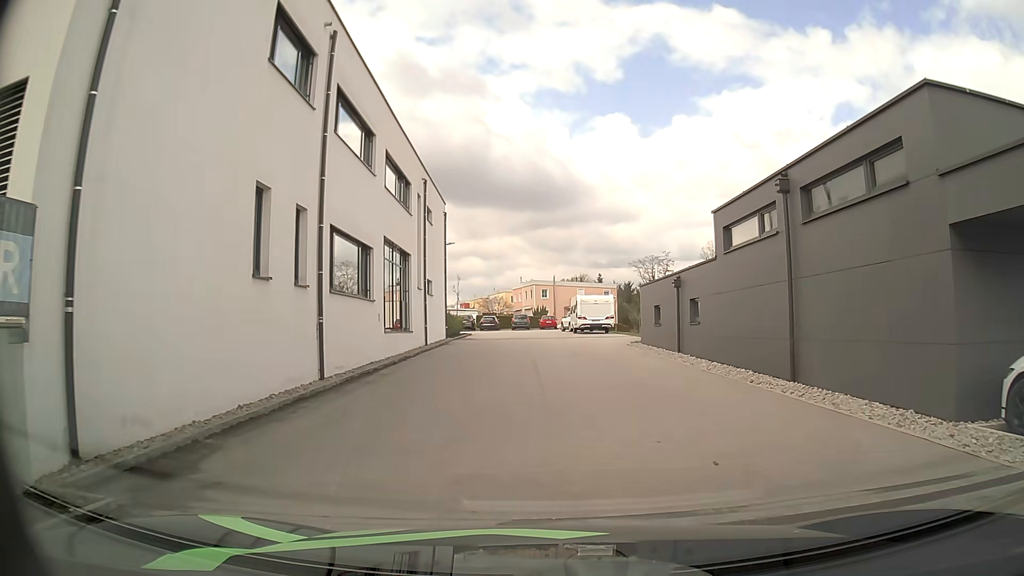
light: Day
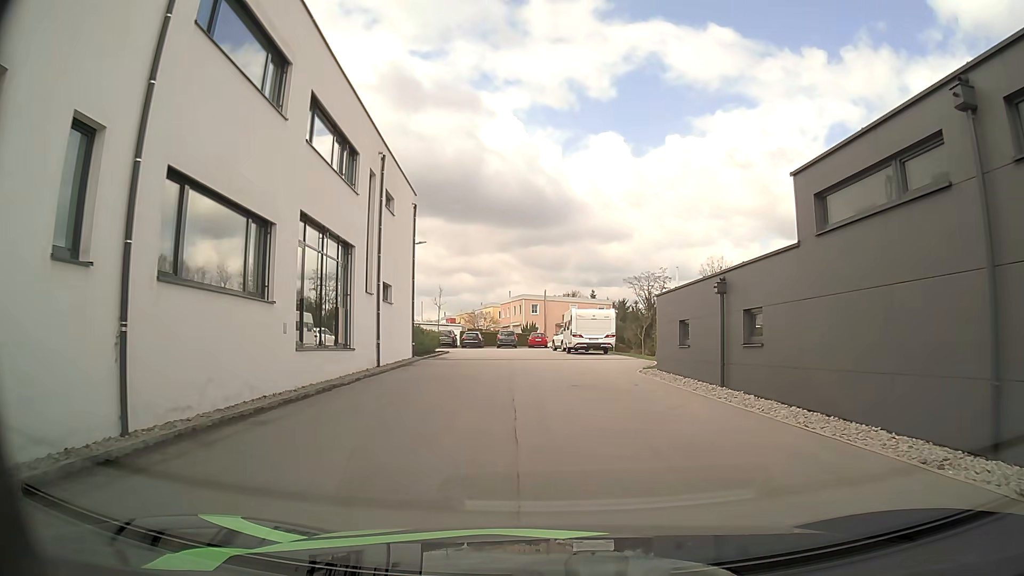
(+0.1, +7.1) m; +1°
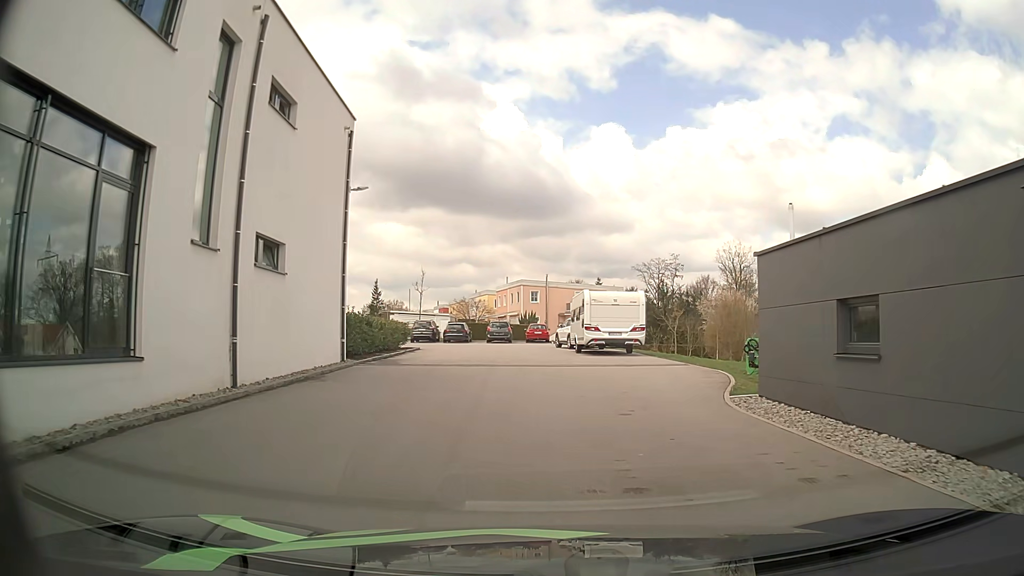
(0.0, +11.4) m; 0°
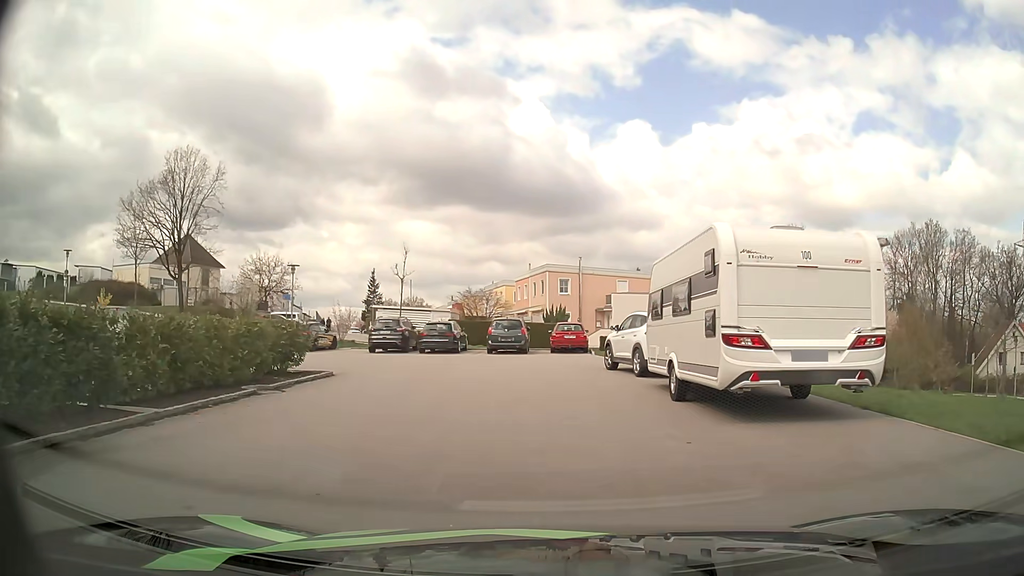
(-0.4, +18.2) m; -3°
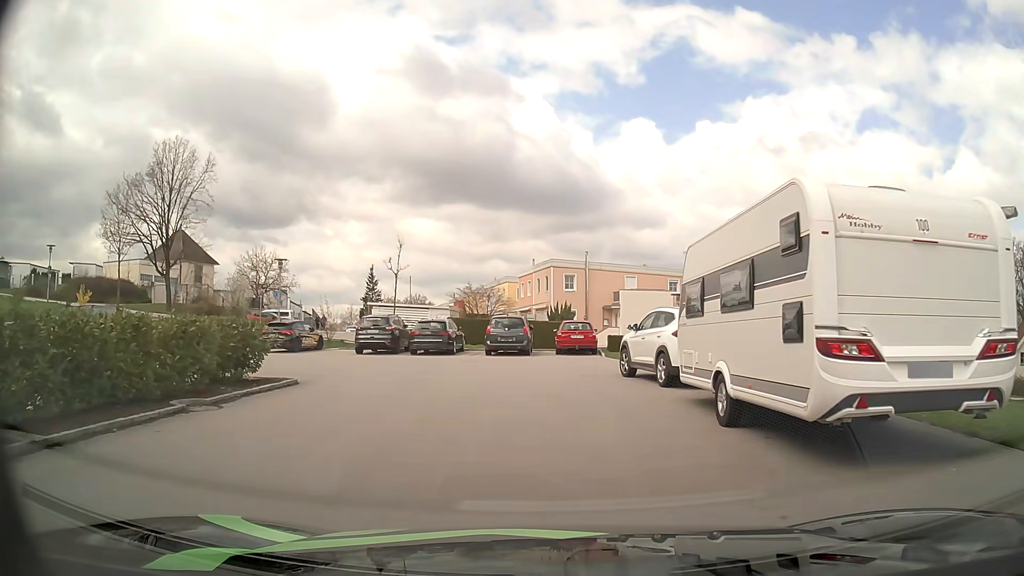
(0.0, +2.9) m; -1°
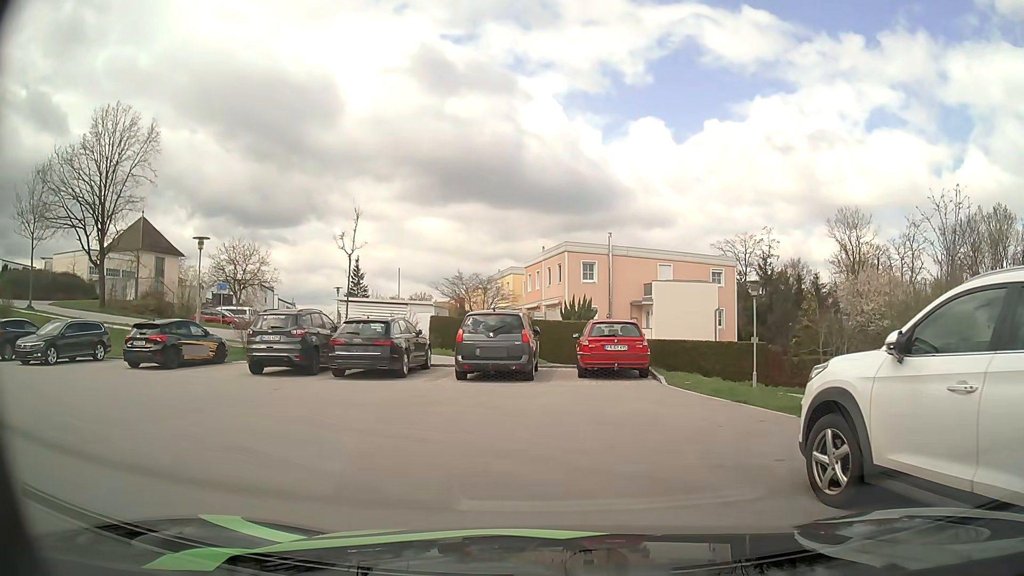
(0.0, +11.5) m; 0°
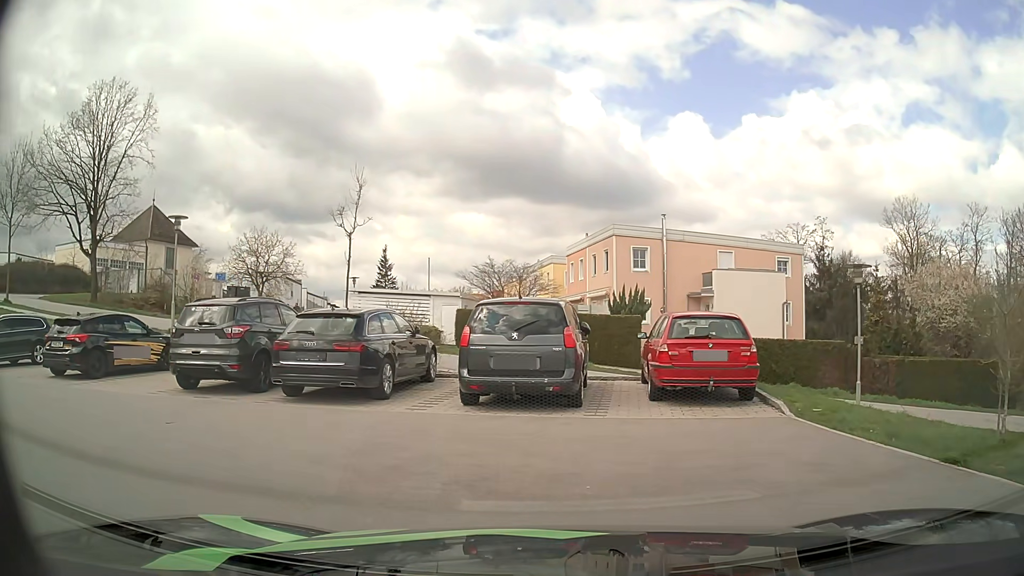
(-0.1, +5.6) m; -4°
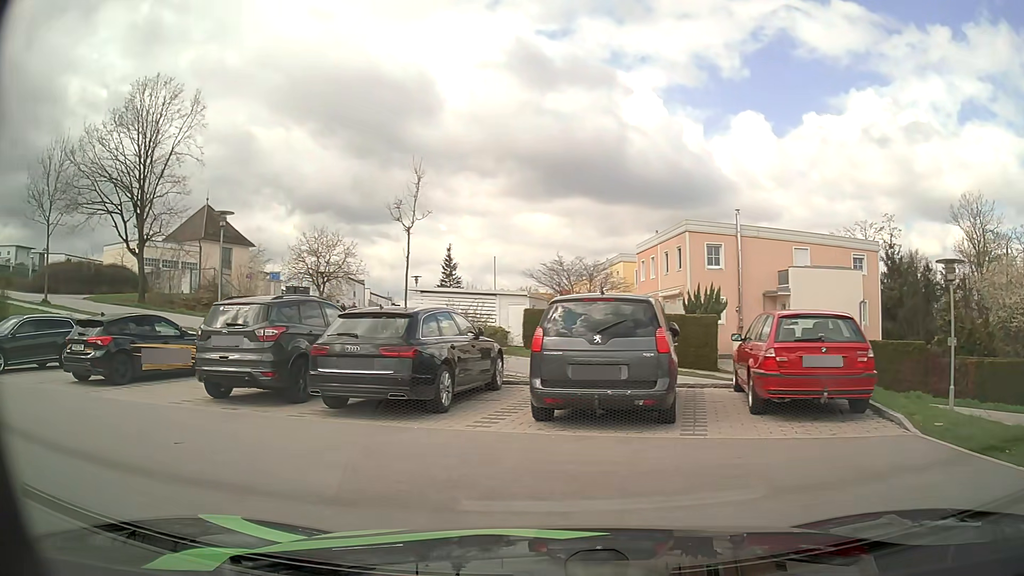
(0.0, +1.6) m; -6°
